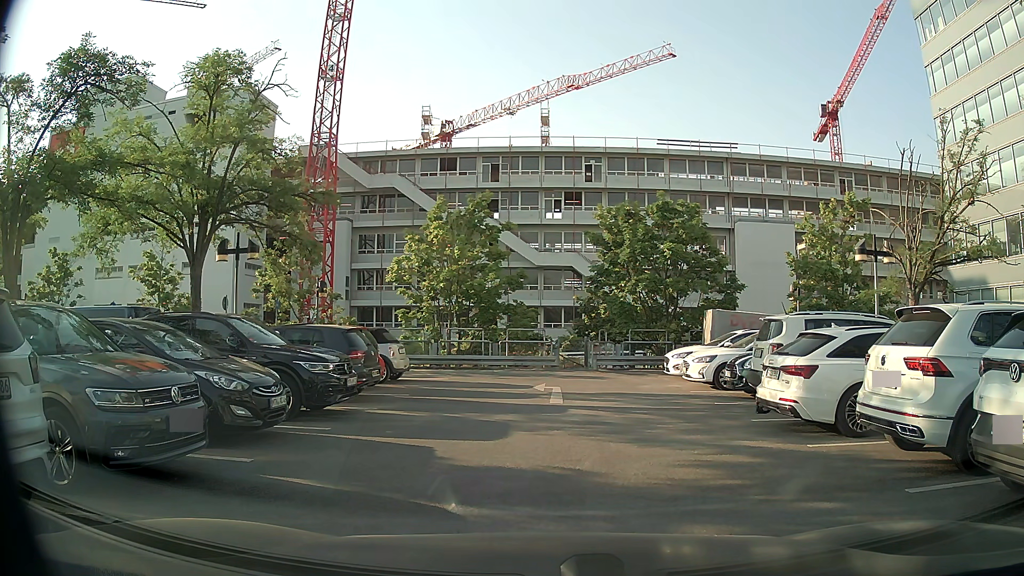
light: Day
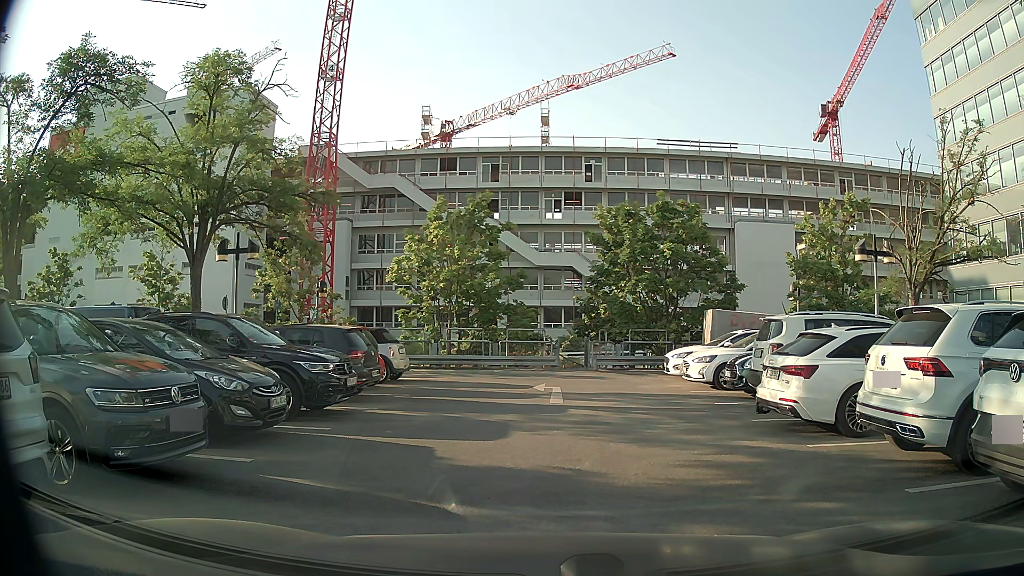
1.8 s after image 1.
(0.0, 0.0) m; 0°
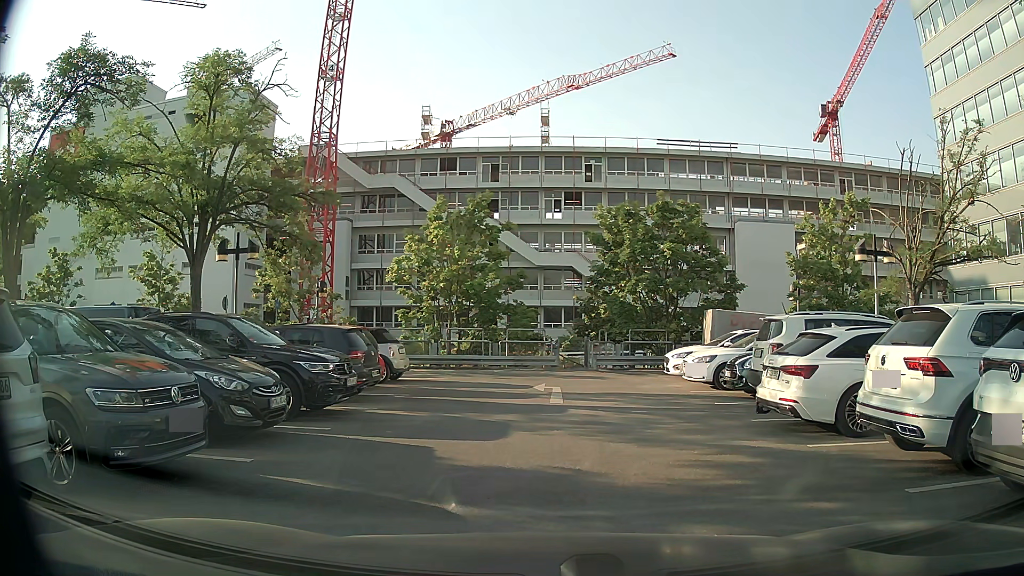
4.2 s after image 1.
(0.0, 0.0) m; 0°
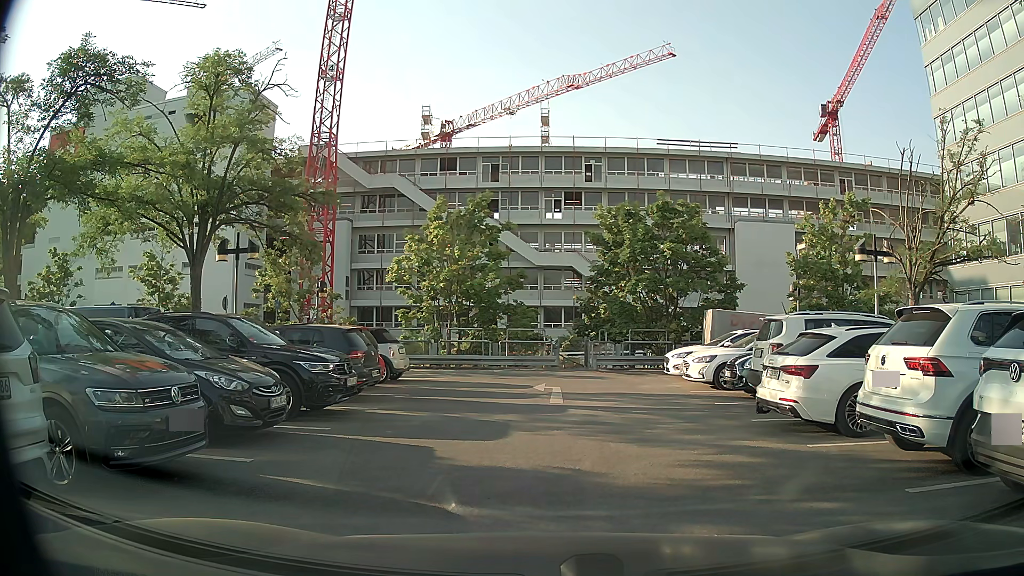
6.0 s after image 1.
(0.0, 0.0) m; 0°
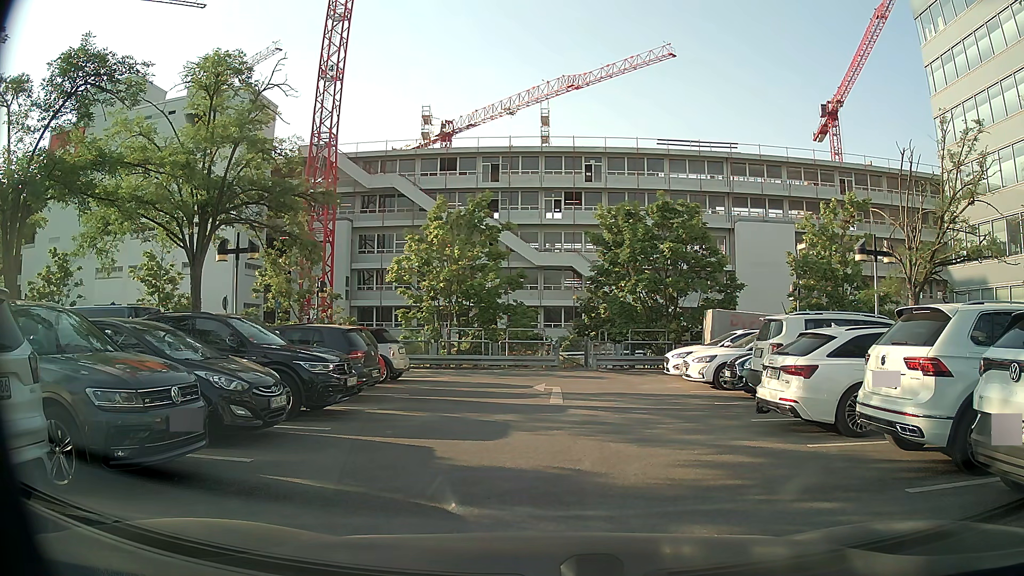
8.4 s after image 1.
(0.0, 0.0) m; 0°
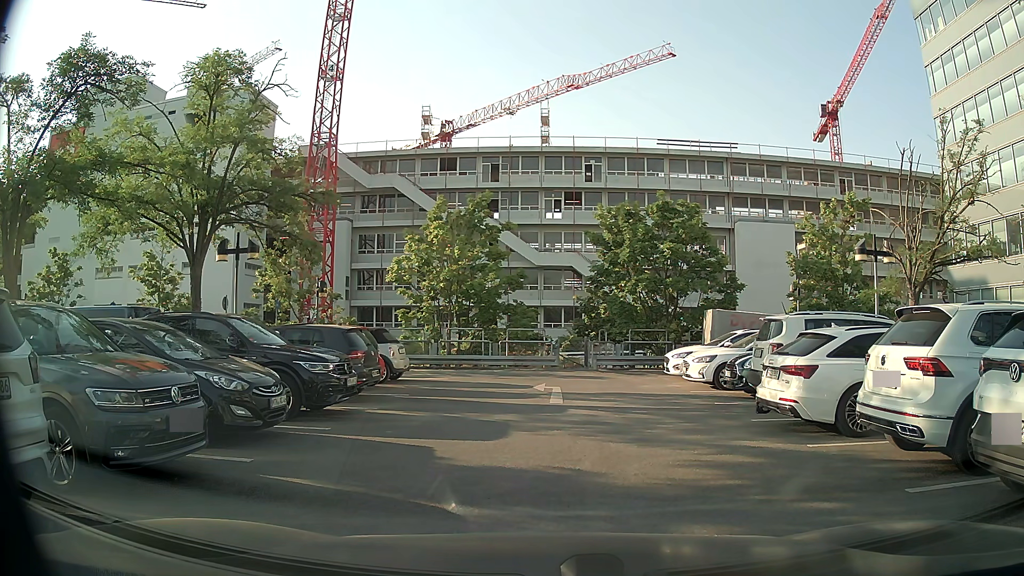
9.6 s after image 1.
(0.0, 0.0) m; 0°
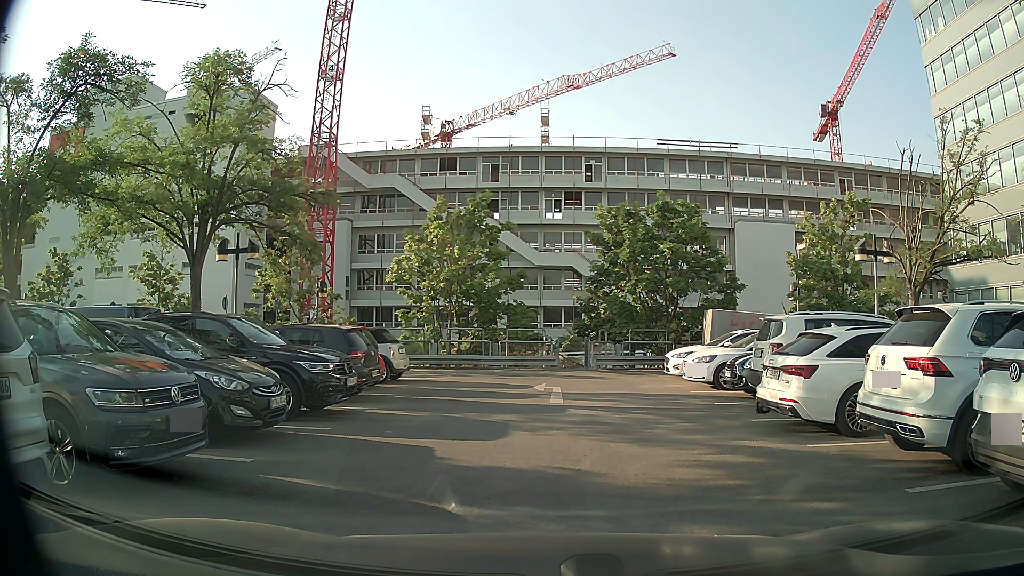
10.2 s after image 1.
(0.0, 0.0) m; 0°
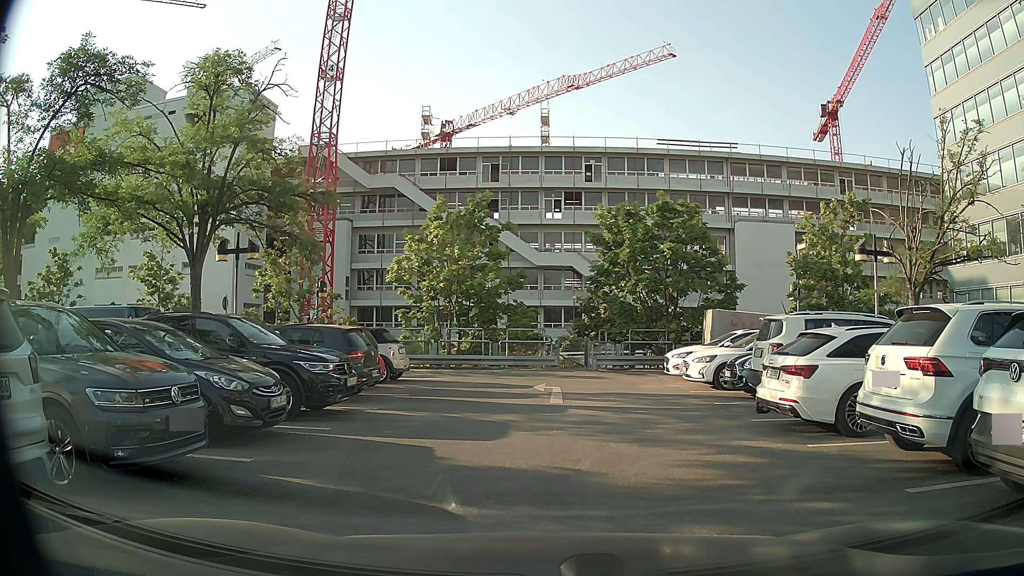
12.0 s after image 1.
(0.0, 0.0) m; 0°
